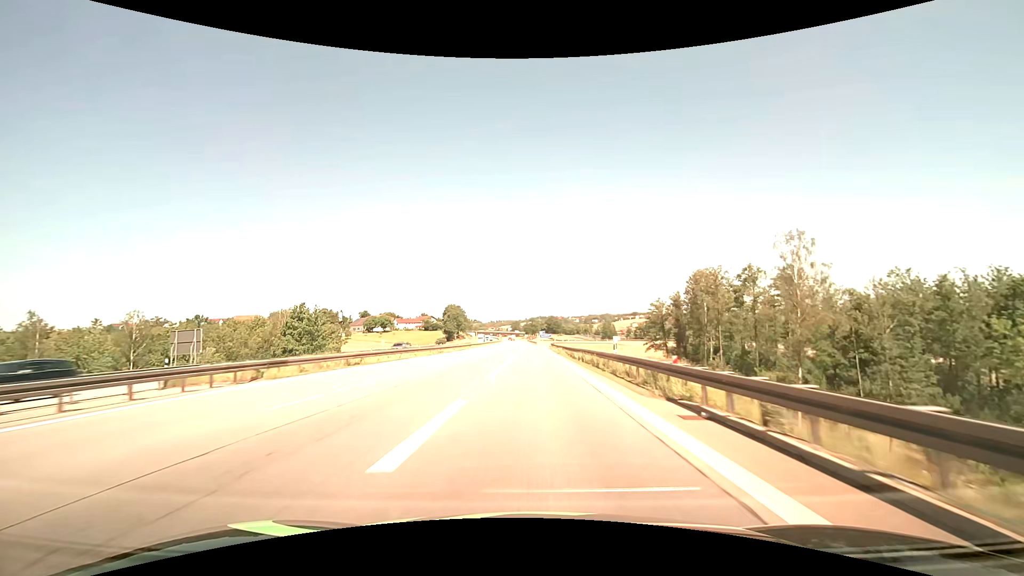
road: motorway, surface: asphalt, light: Day
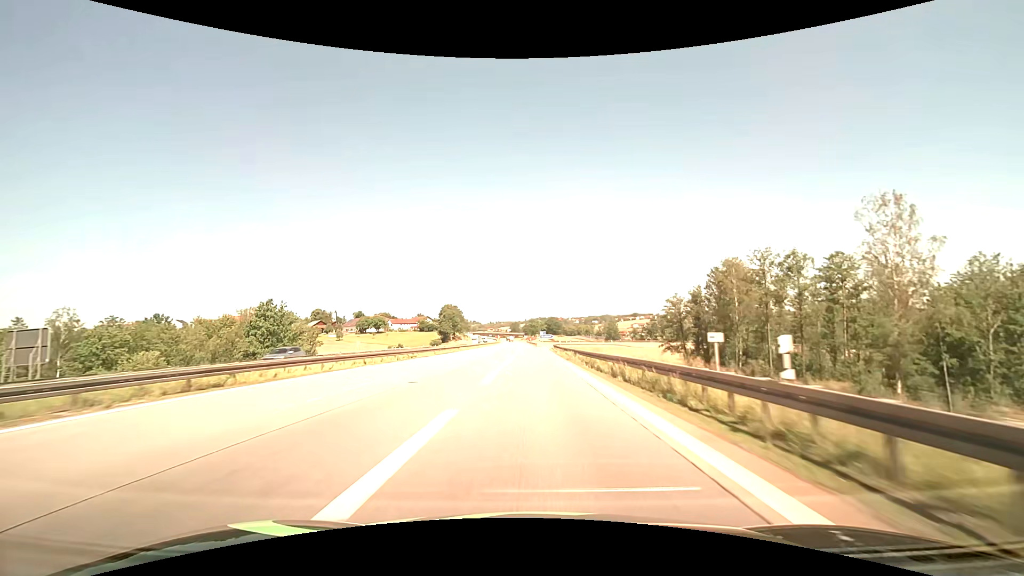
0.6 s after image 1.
(0.0, +13.2) m; 0°
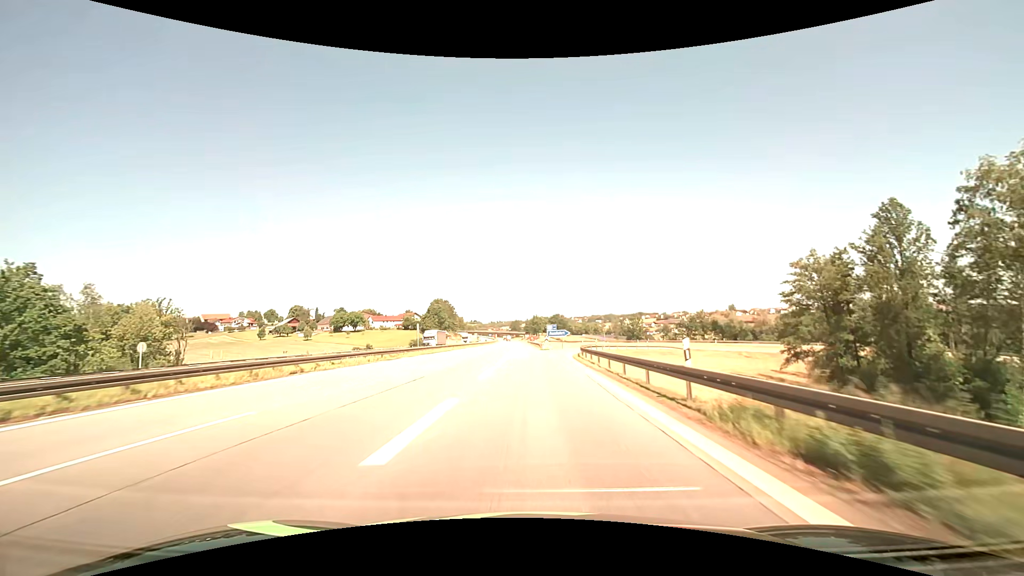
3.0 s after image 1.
(0.0, +46.1) m; 0°
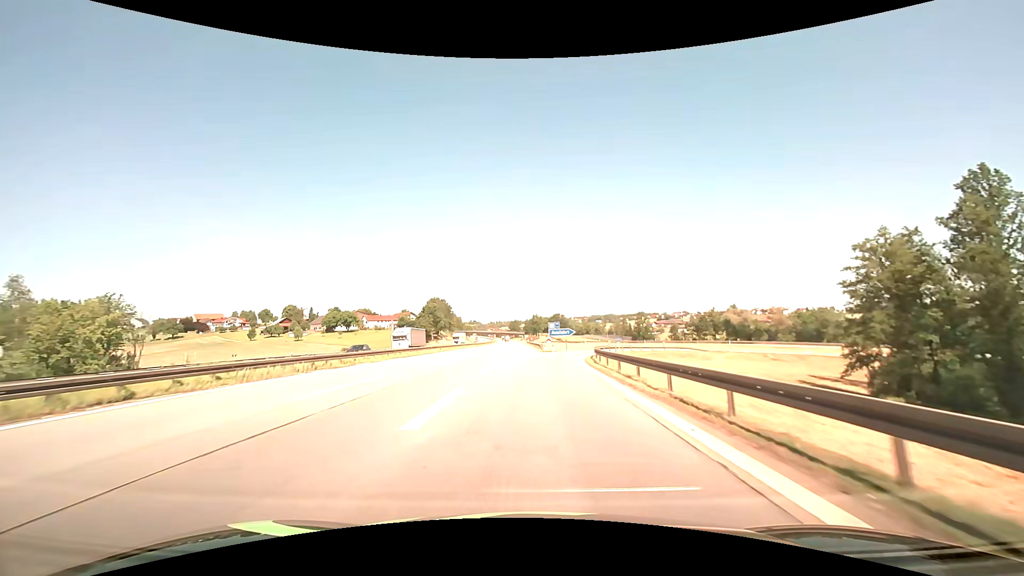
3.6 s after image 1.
(0.0, +9.9) m; 0°
(0, +10) (0, +20) (+1, +30) (+2, +40) (+4, +50) (+7, +59) (+11, +68) (+17, +76) (+25, +83) (+33, +88) m
